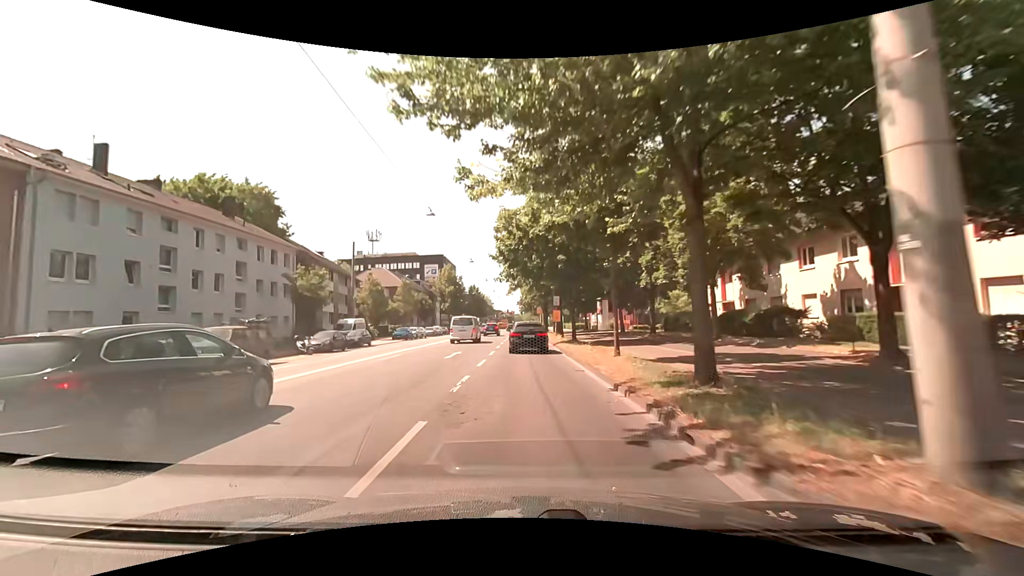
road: primary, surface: asphalt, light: Day
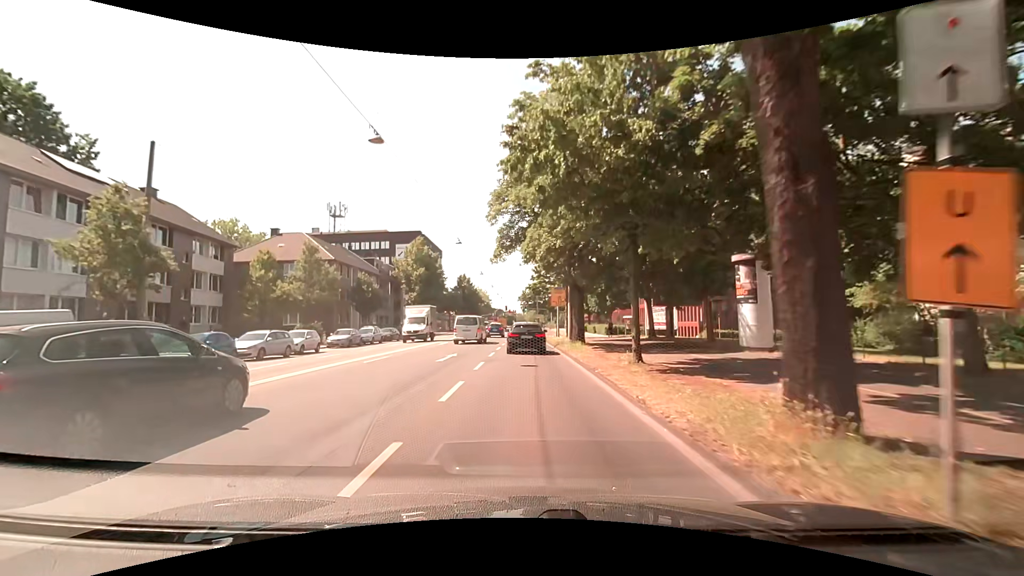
(-0.3, +36.9) m; 0°
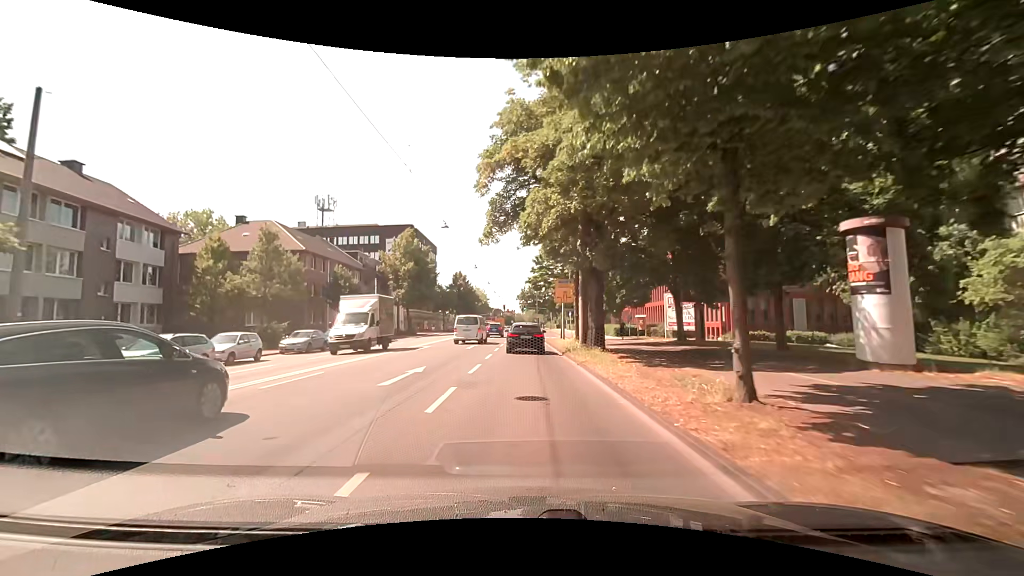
(-0.1, +7.2) m; -1°
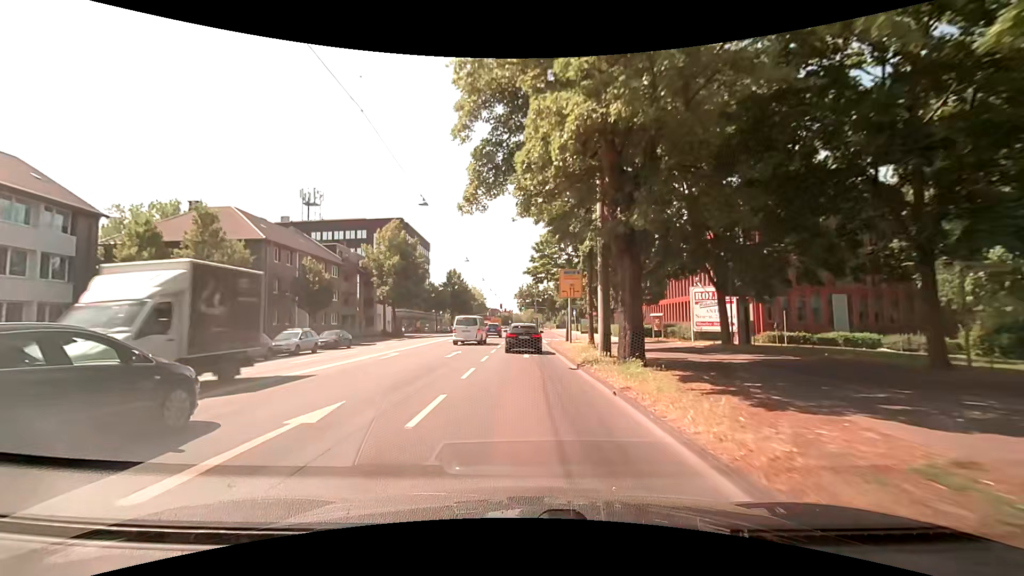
(+0.1, +7.1) m; +1°
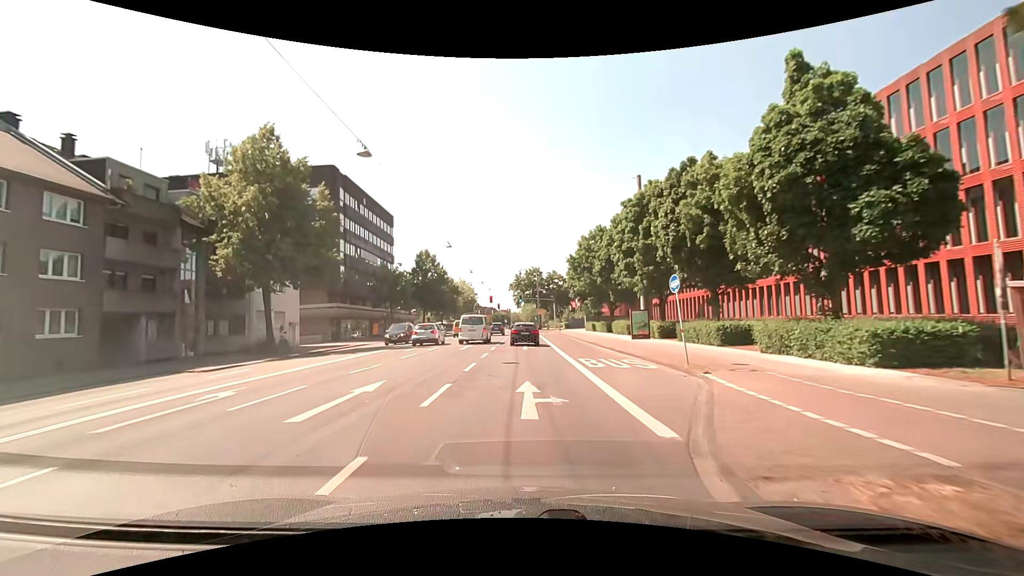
(+0.2, +34.3) m; -1°
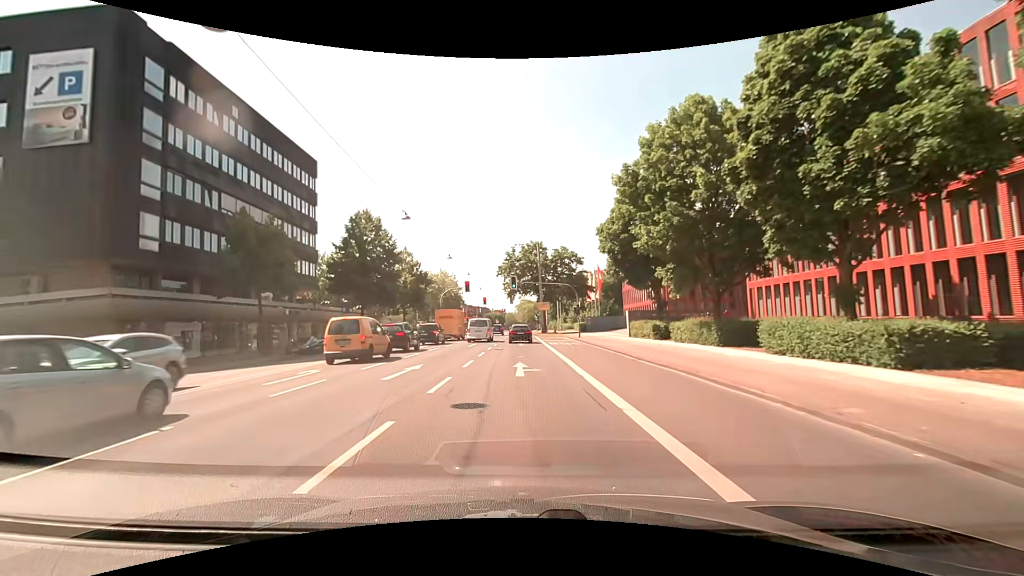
(+0.6, +34.0) m; +1°
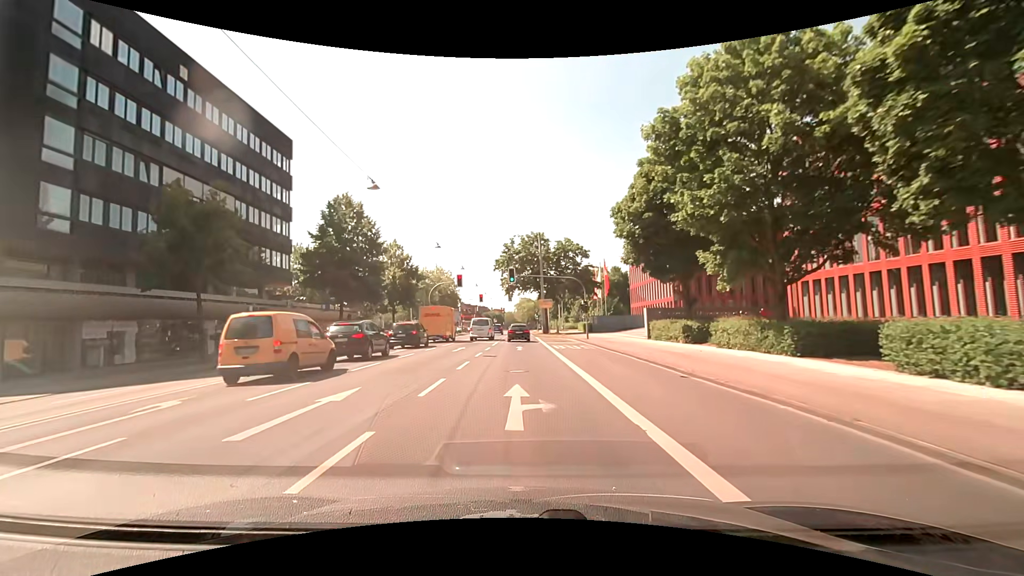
(0.0, +6.7) m; 0°
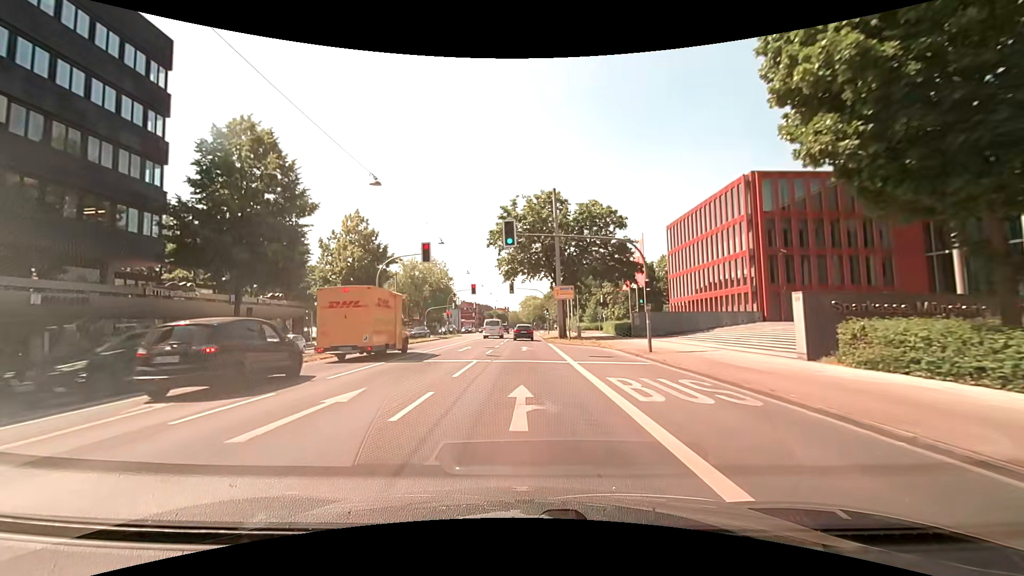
(0.0, +20.2) m; -1°
(0, +10) (0, +20) (0, +30) (0, +40) (0, +50) (0, +60) (0, +70) (0, +80) (0, +90) (0, +100) m
